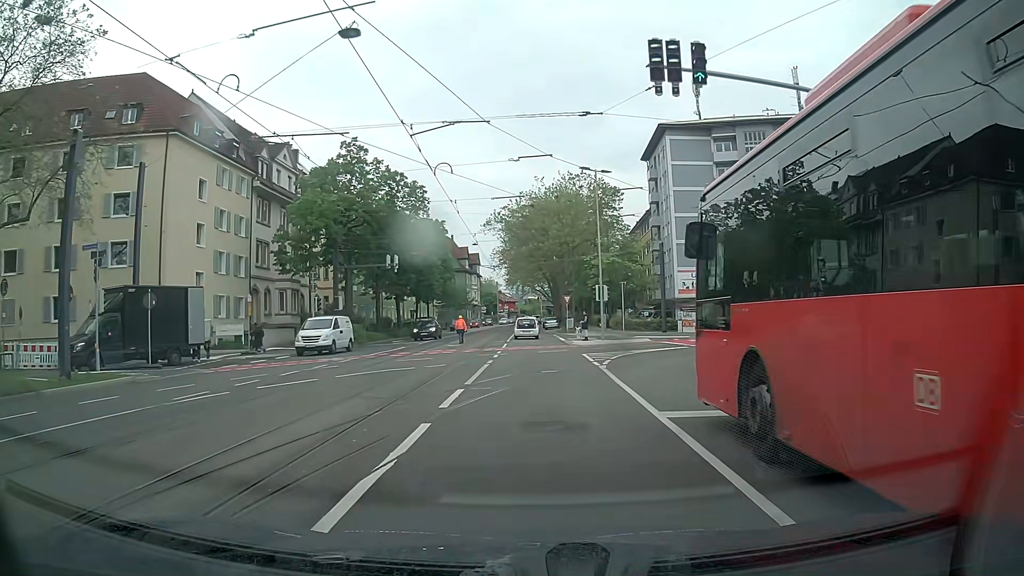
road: primary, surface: asphalt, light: Day
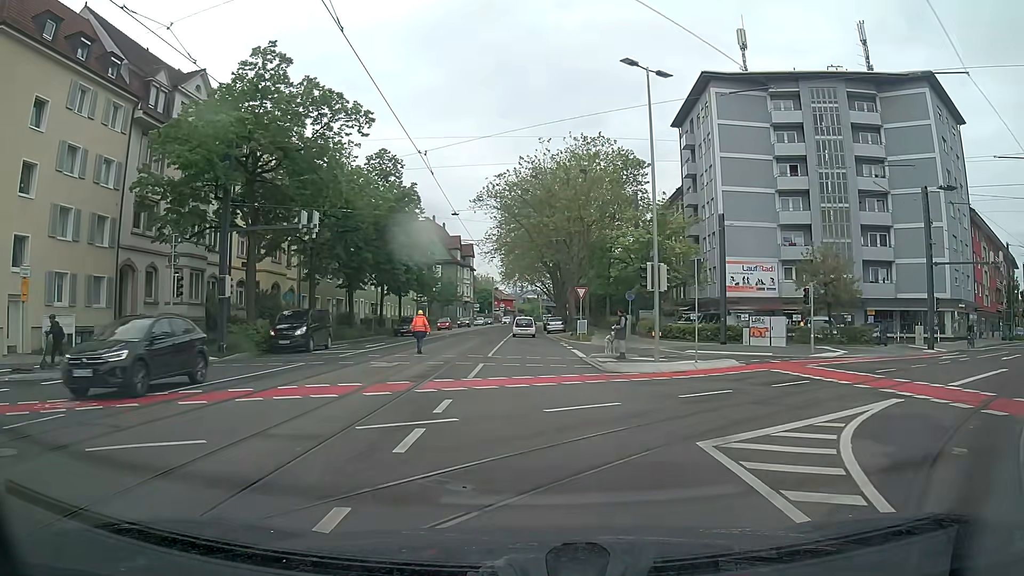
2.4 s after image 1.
(+0.1, +17.3) m; 0°
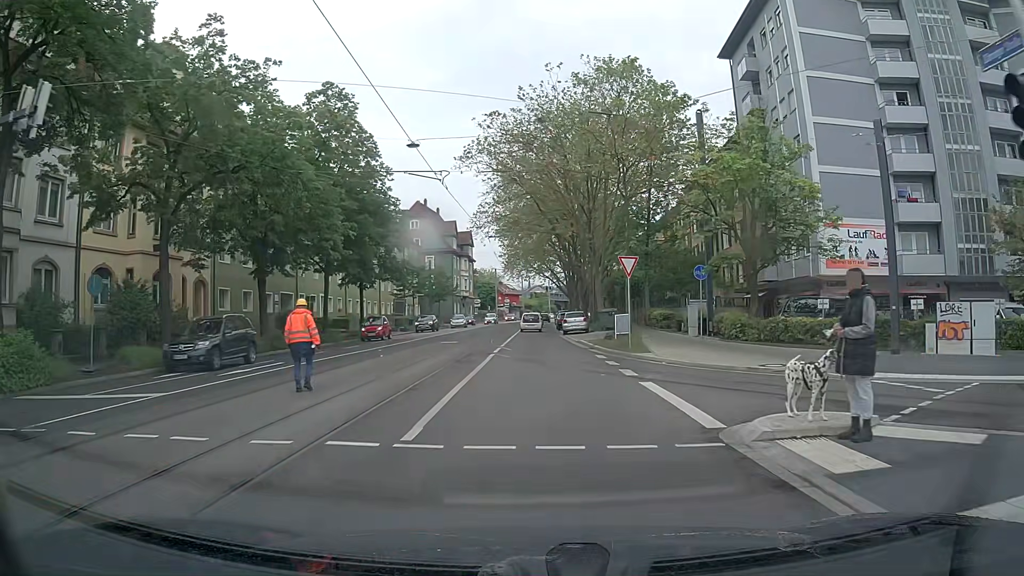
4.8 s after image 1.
(+0.1, +17.8) m; +1°
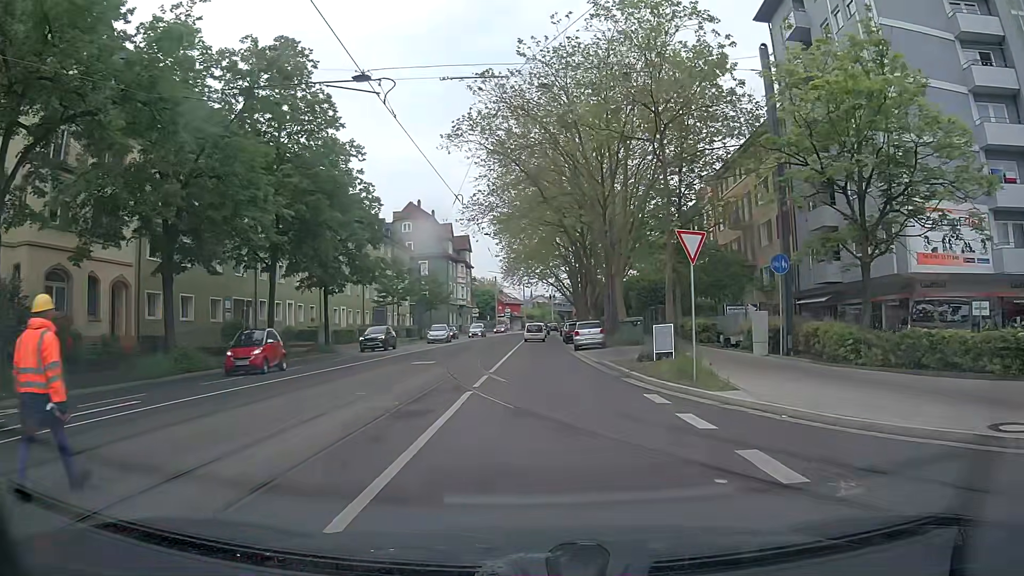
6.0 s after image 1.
(-0.1, +9.2) m; -1°
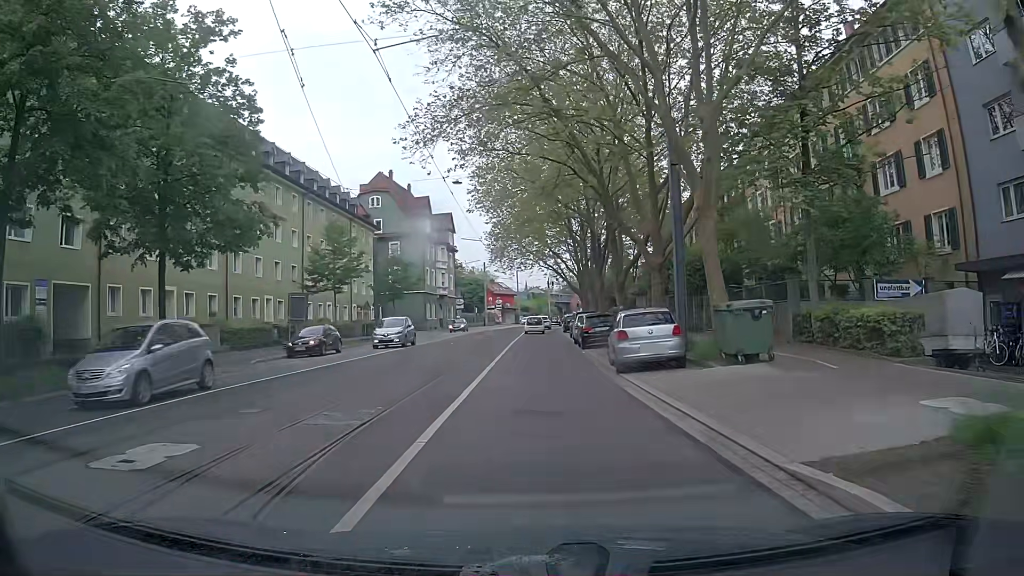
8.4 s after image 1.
(-0.1, +18.4) m; 0°
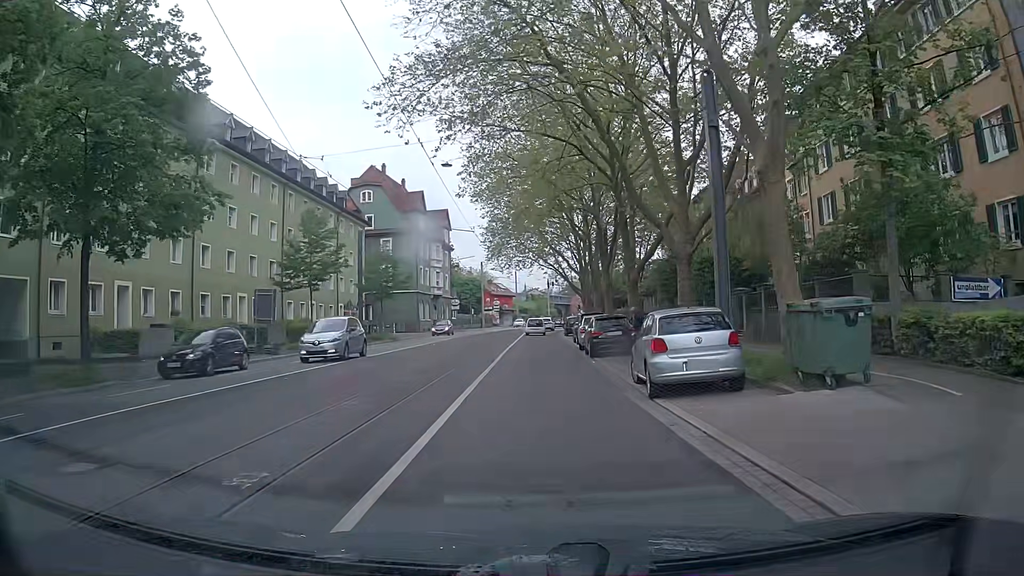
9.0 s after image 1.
(0.0, +4.6) m; -1°
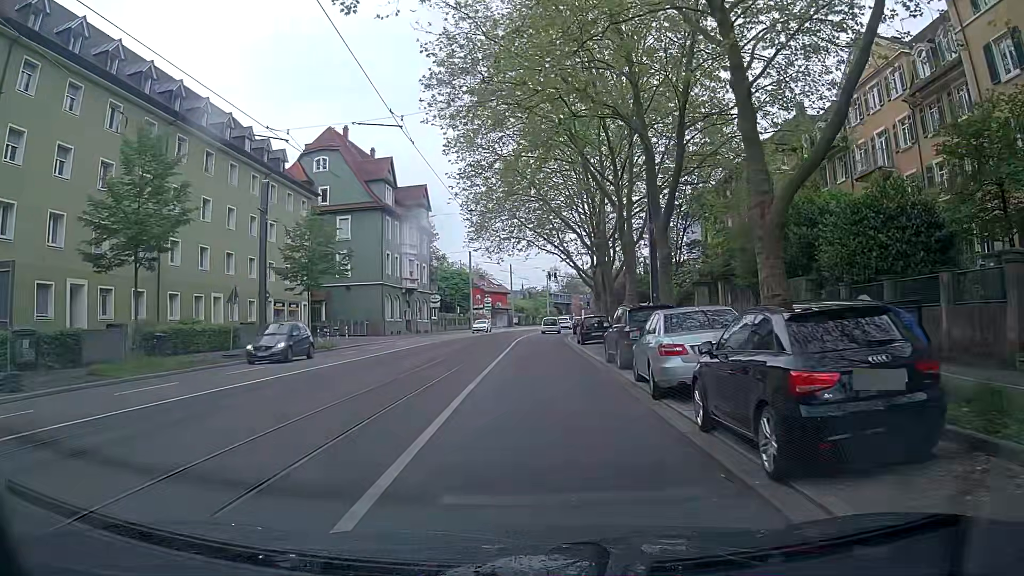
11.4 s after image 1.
(+0.3, +18.0) m; +1°
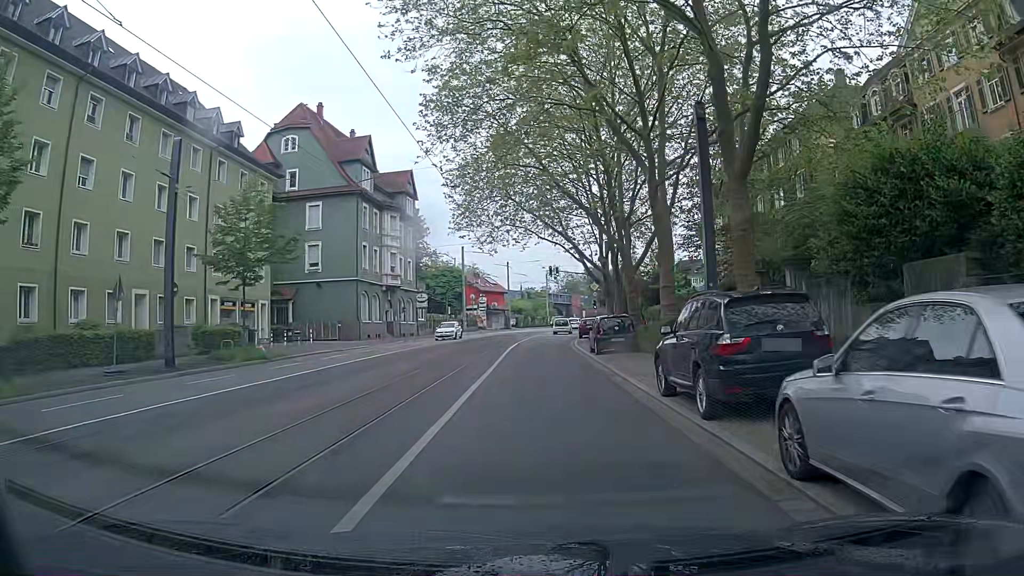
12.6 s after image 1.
(0.0, +8.7) m; 0°
